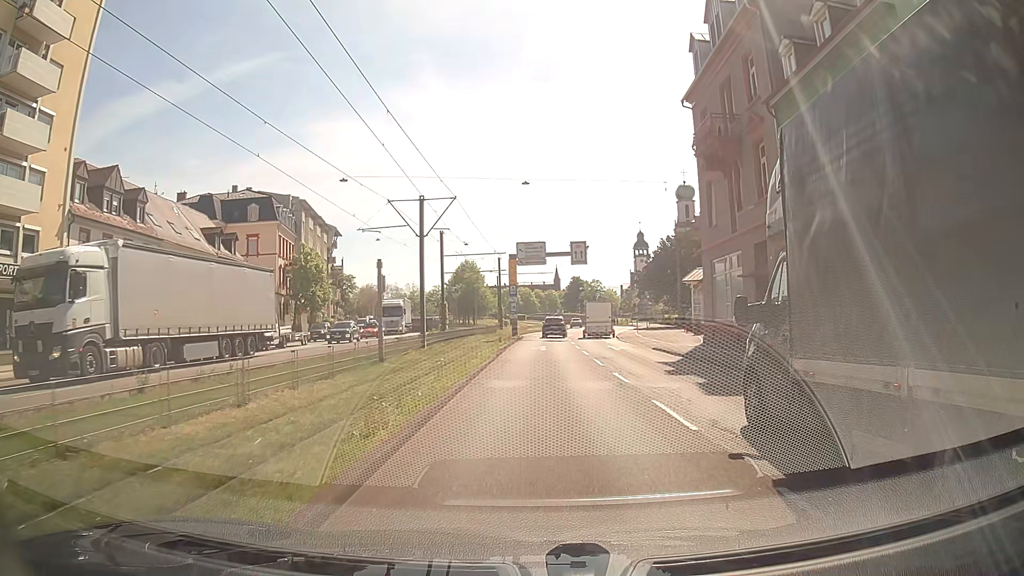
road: primary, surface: asphalt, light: Day
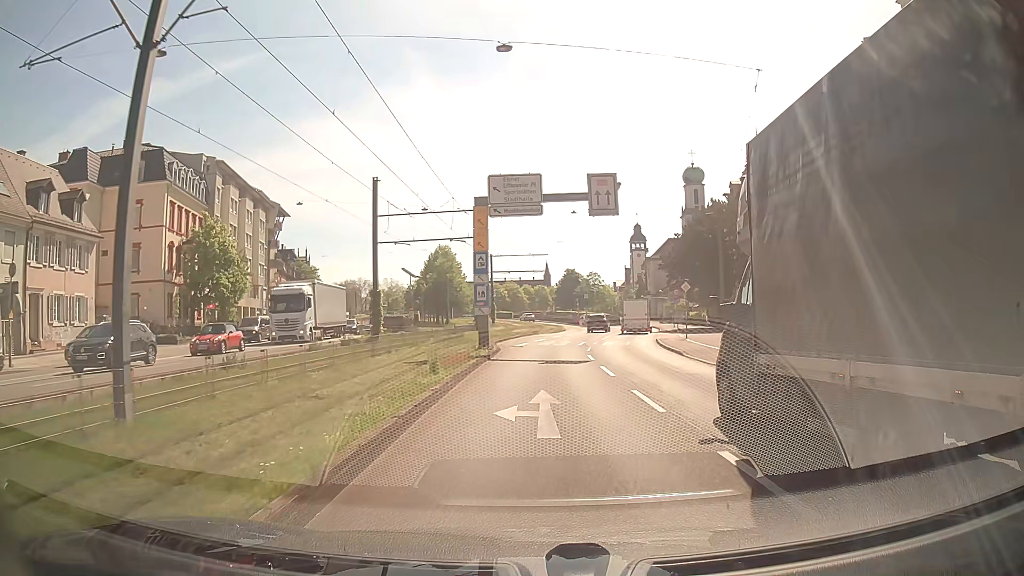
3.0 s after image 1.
(+0.1, +22.6) m; +1°
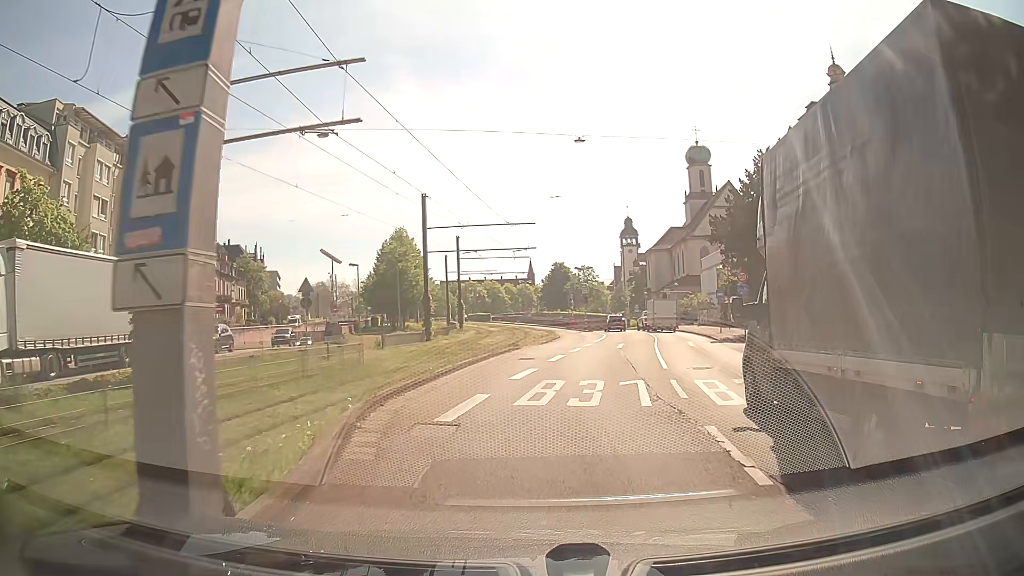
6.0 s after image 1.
(+0.1, +22.5) m; +1°
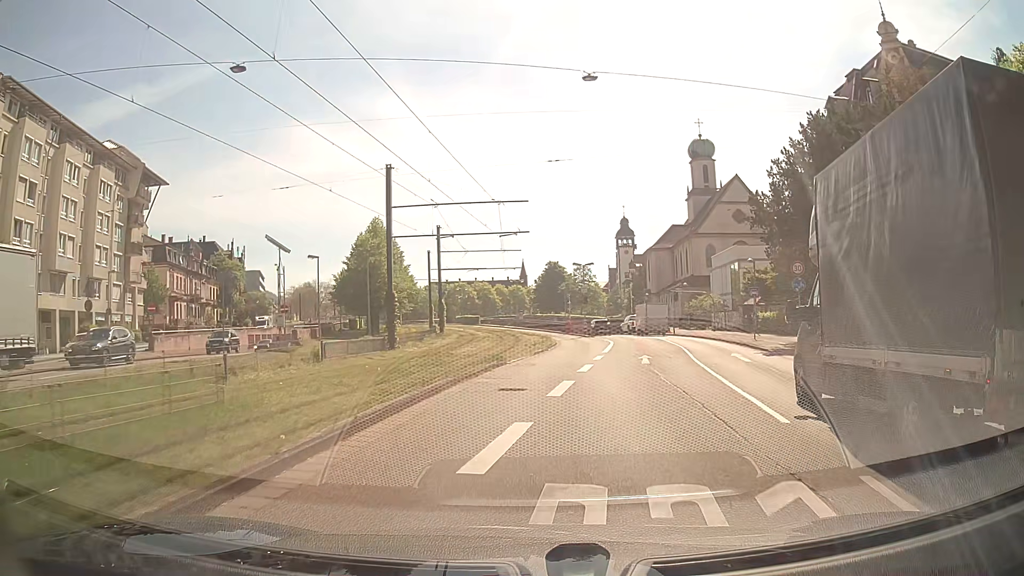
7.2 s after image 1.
(0.0, +8.9) m; +2°
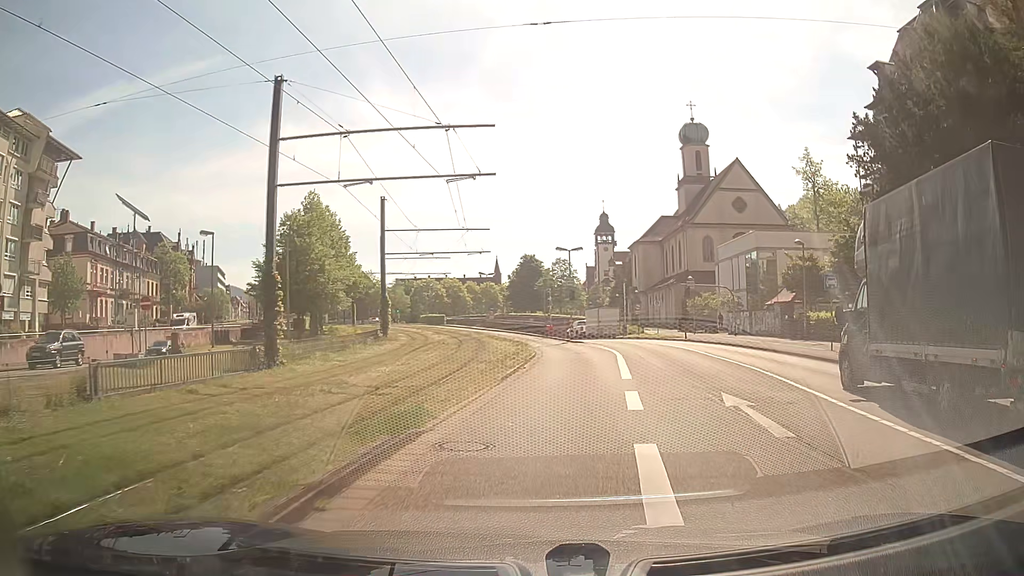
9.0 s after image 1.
(0.0, +13.3) m; +1°
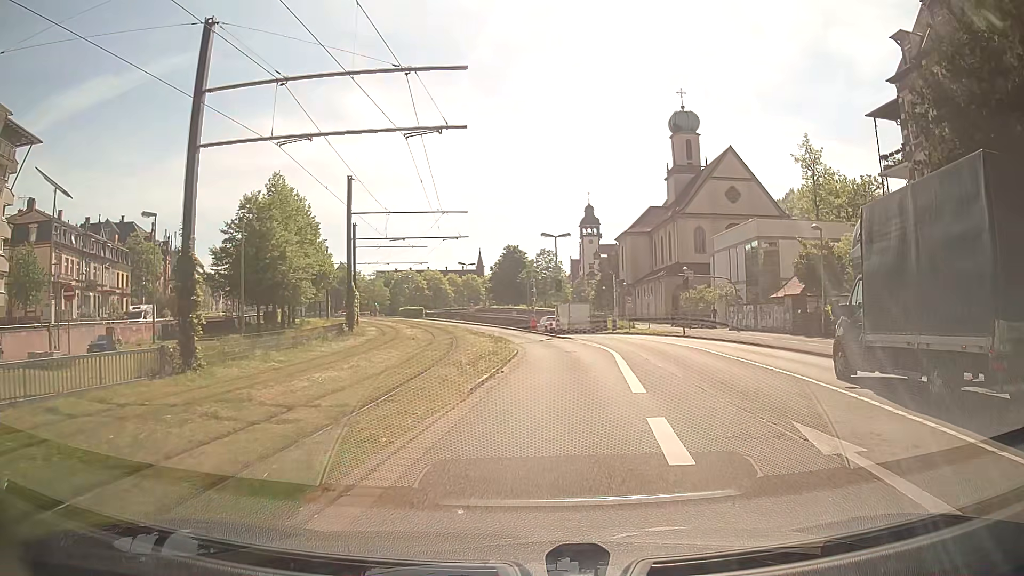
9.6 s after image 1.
(+0.1, +4.5) m; +2°
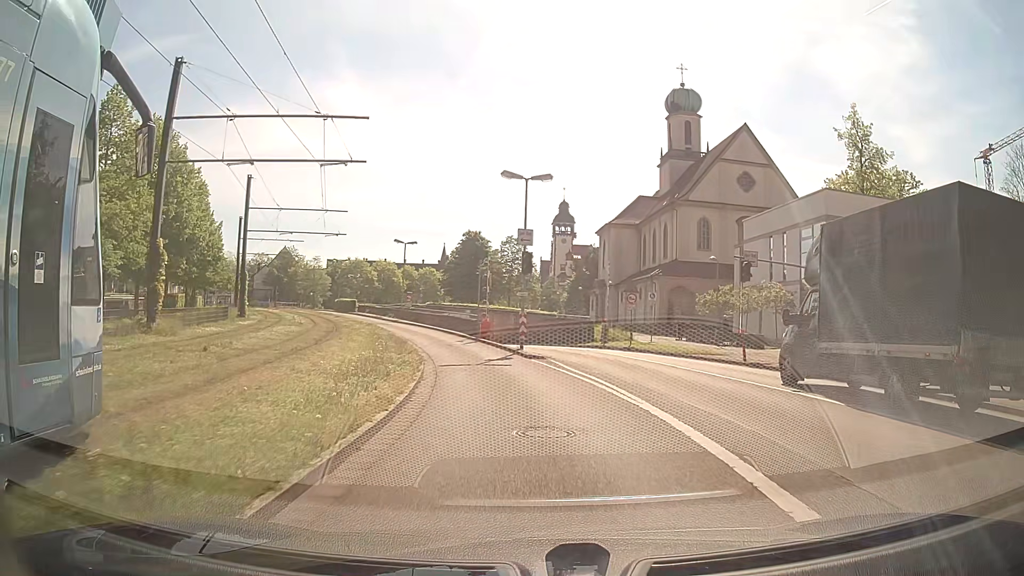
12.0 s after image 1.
(+0.7, +18.7) m; +2°
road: secondary
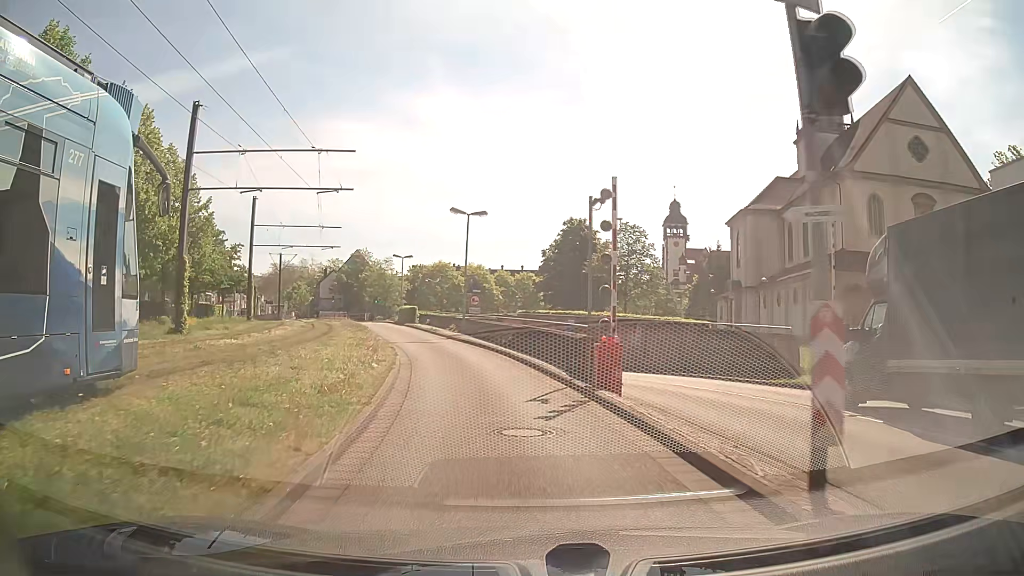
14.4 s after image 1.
(-1.1, +20.0) m; -8°
(-1, +10) (-2, +20) (-4, +30) (-7, +39) (-10, +49) (-13, +58) (-17, +68) (-20, +77) (-24, +86) (-29, +95) m
